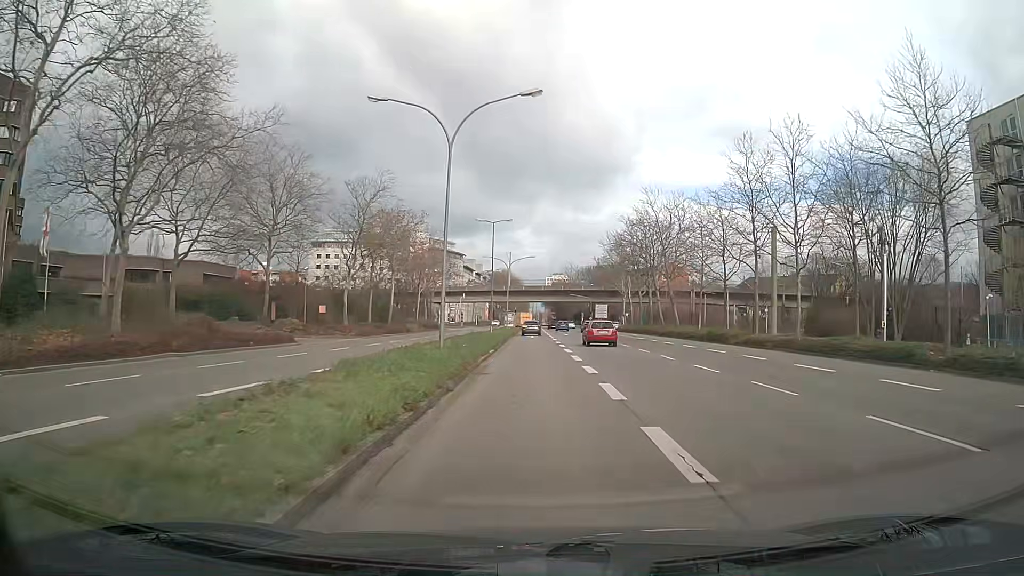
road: secondary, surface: asphalt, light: Day
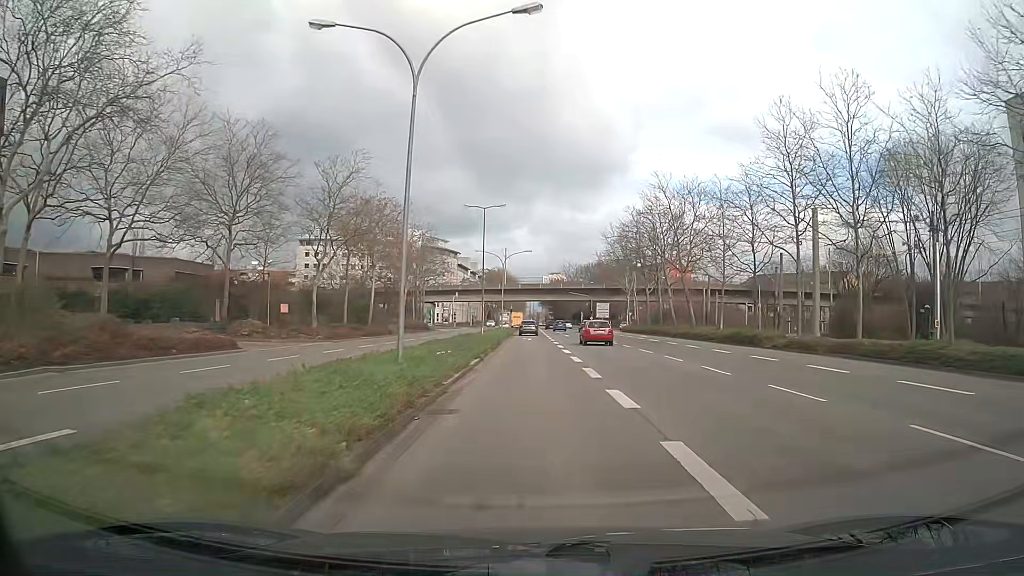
(0.0, +7.2) m; 0°
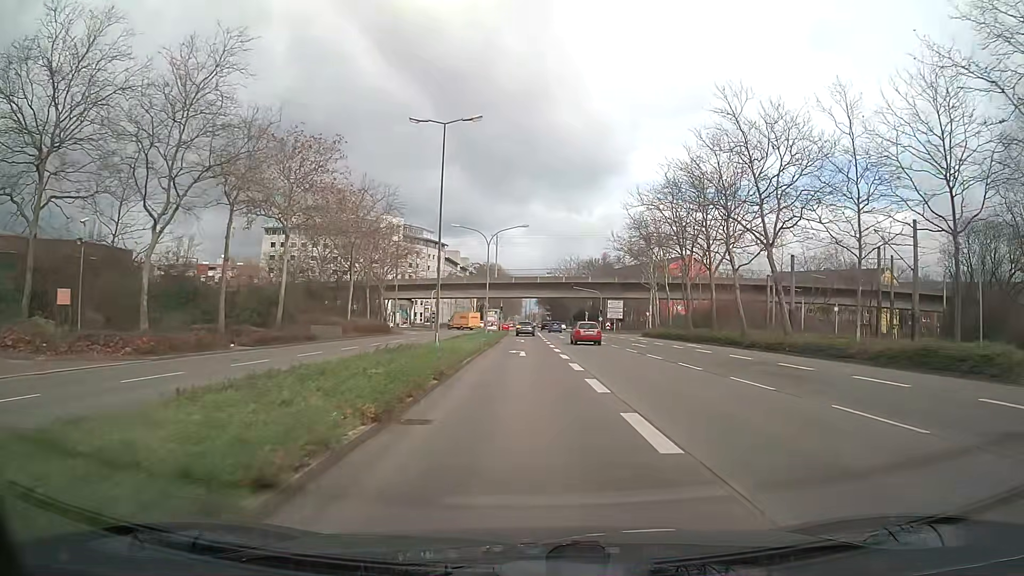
(+0.1, +21.4) m; 0°
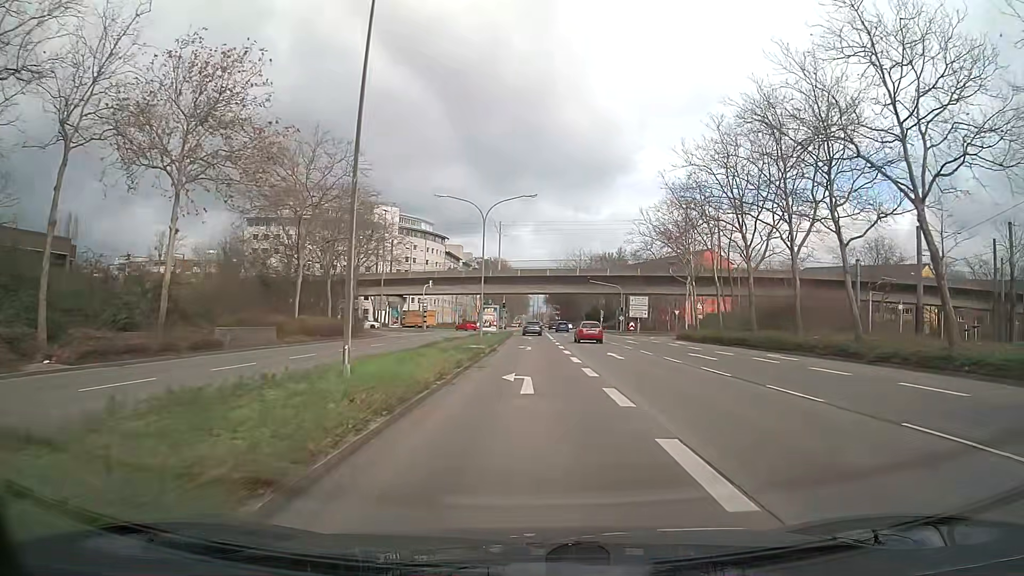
(-0.1, +14.2) m; -1°
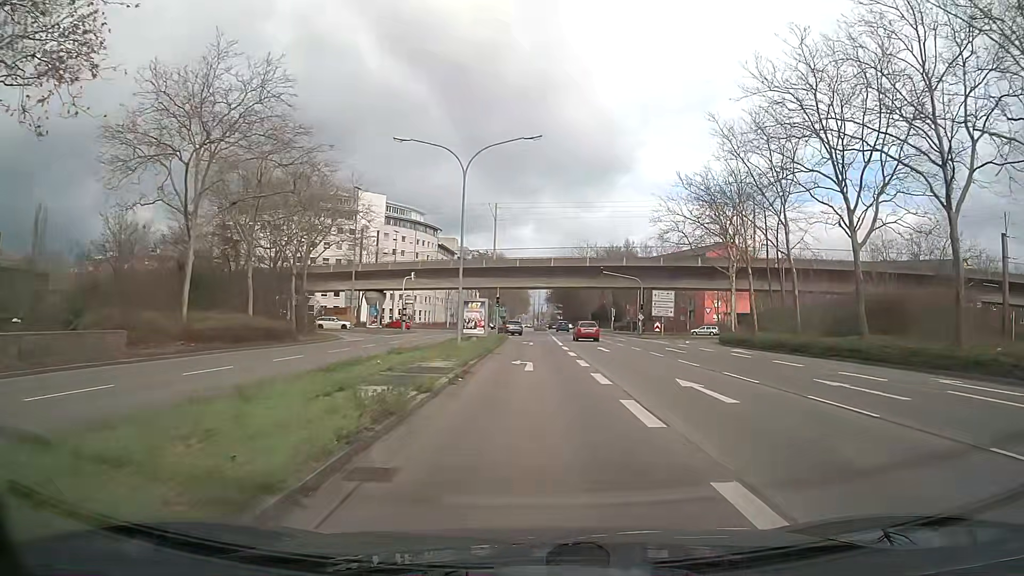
(0.0, +14.1) m; 0°
